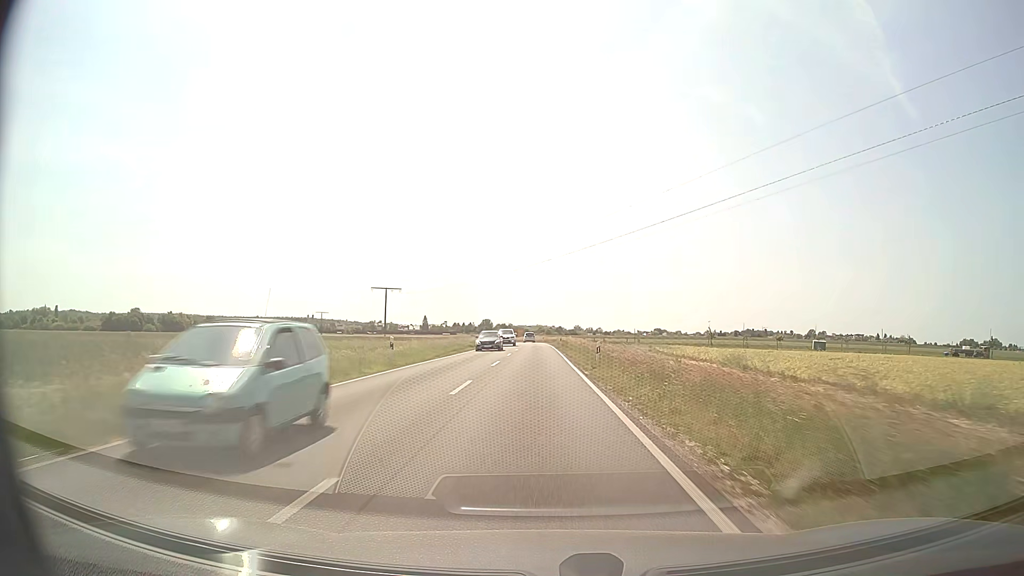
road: secondary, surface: asphalt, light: Day
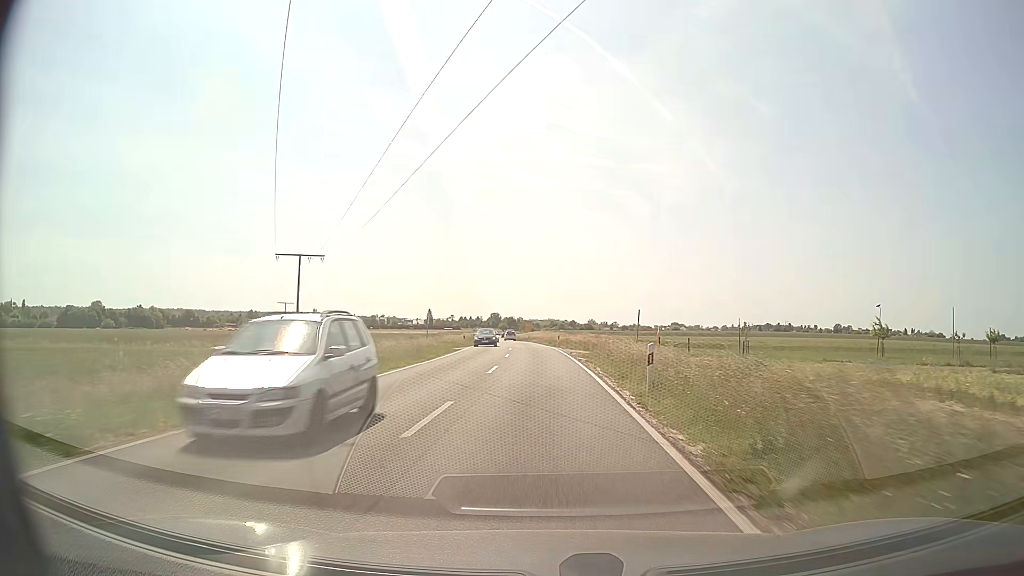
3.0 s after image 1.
(-0.3, +53.9) m; -1°
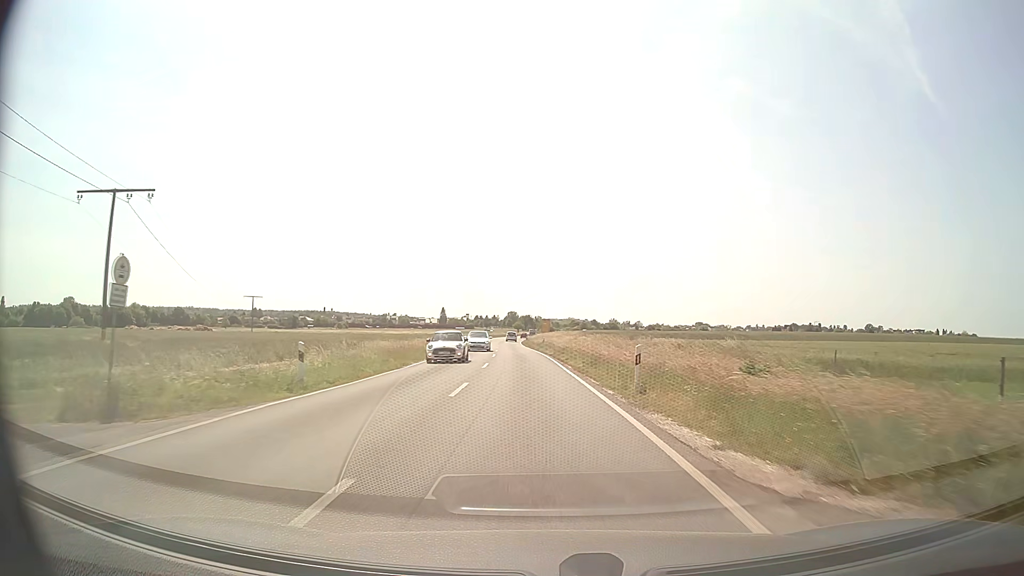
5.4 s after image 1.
(-0.4, +42.3) m; -2°
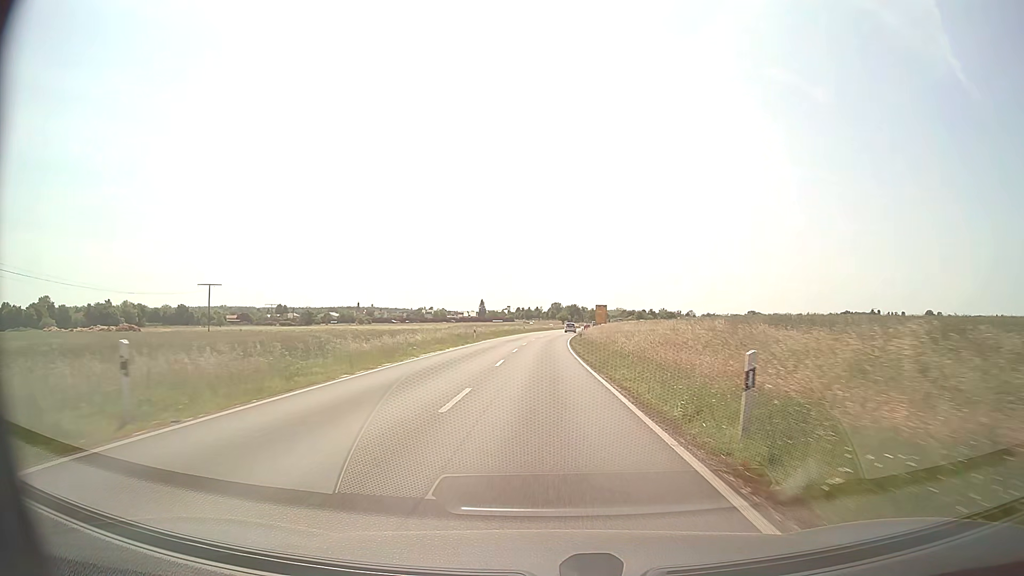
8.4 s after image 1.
(-1.8, +51.7) m; -4°
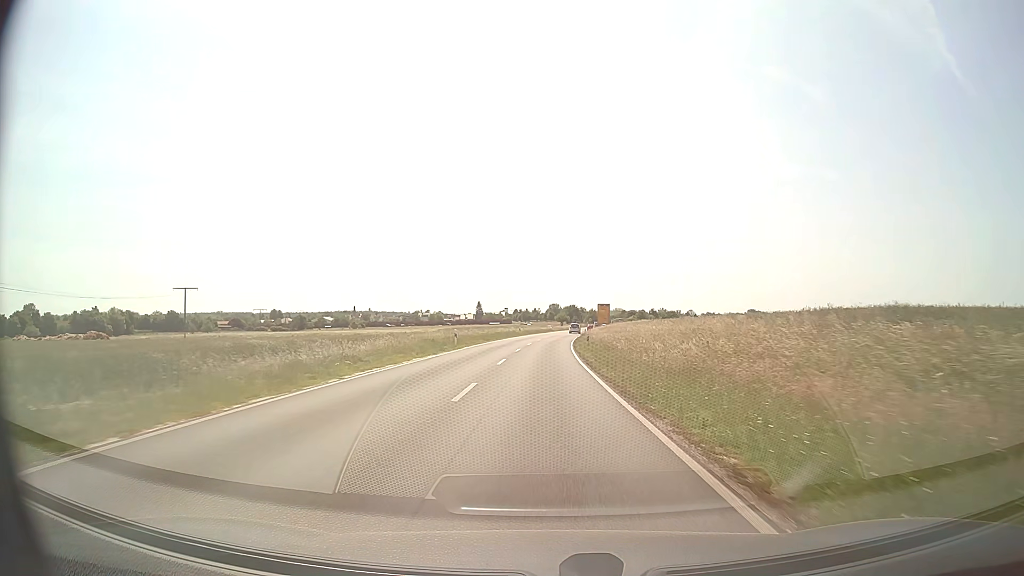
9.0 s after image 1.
(0.0, +10.3) m; 0°
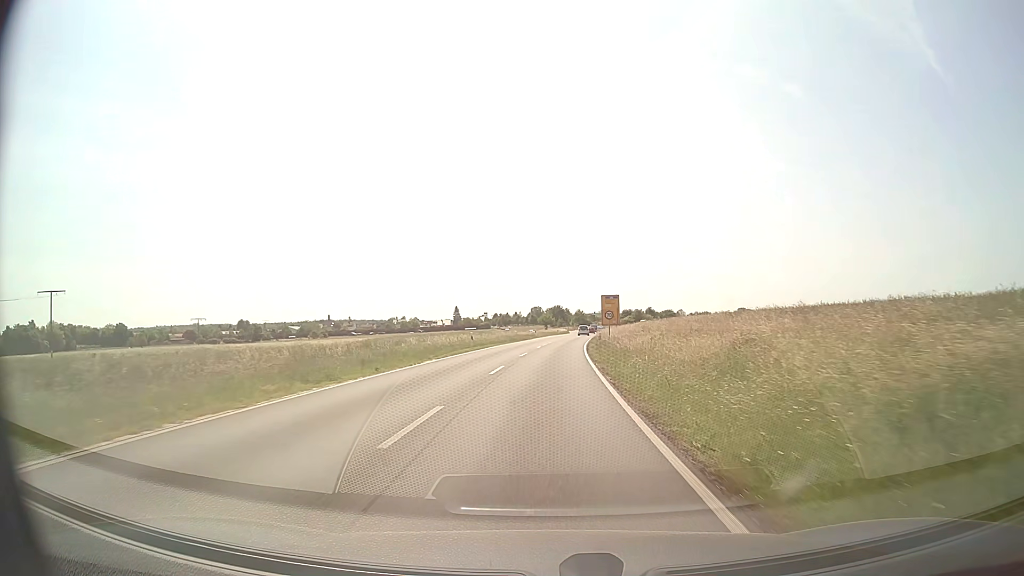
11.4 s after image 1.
(+0.3, +40.8) m; +1°
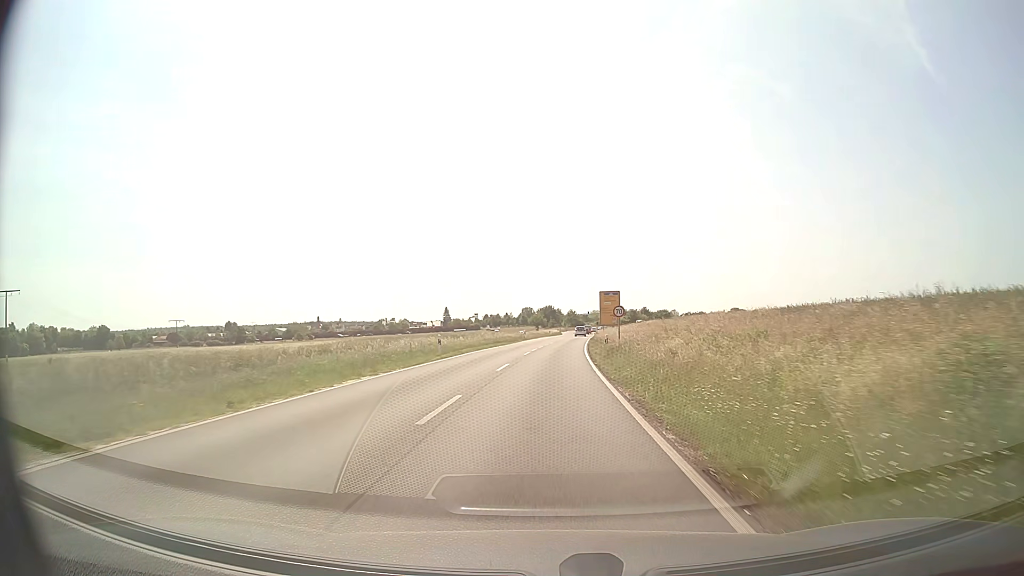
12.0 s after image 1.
(+0.1, +10.1) m; +1°
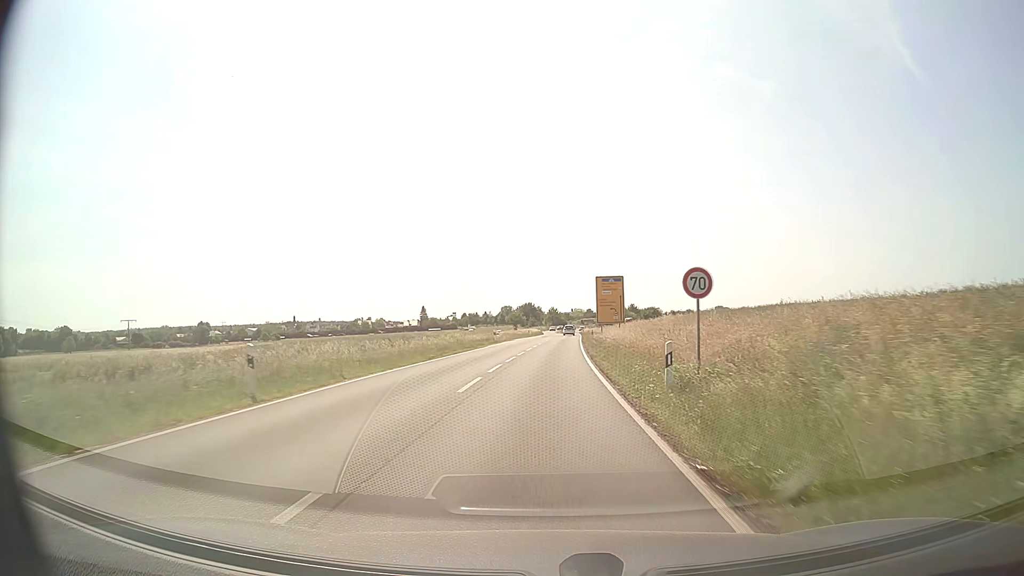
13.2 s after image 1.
(+0.3, +20.1) m; +2°
(0, +10) (0, +20) (+1, +30) (+1, +40) (+1, +50) (+2, +60) (+2, +70) (+3, +80) (+3, +90) (+4, +100) m
